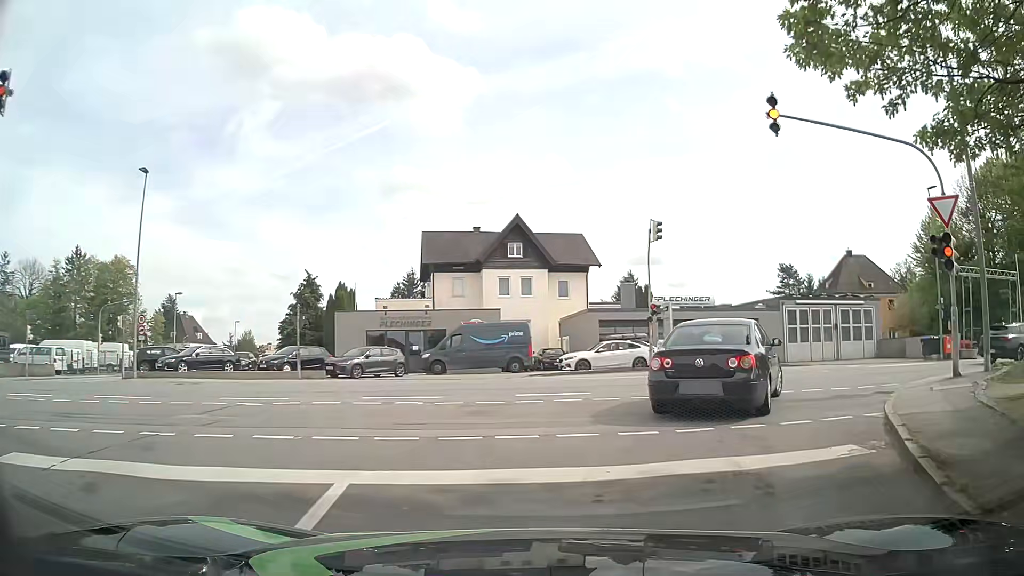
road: residential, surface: asphalt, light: Day
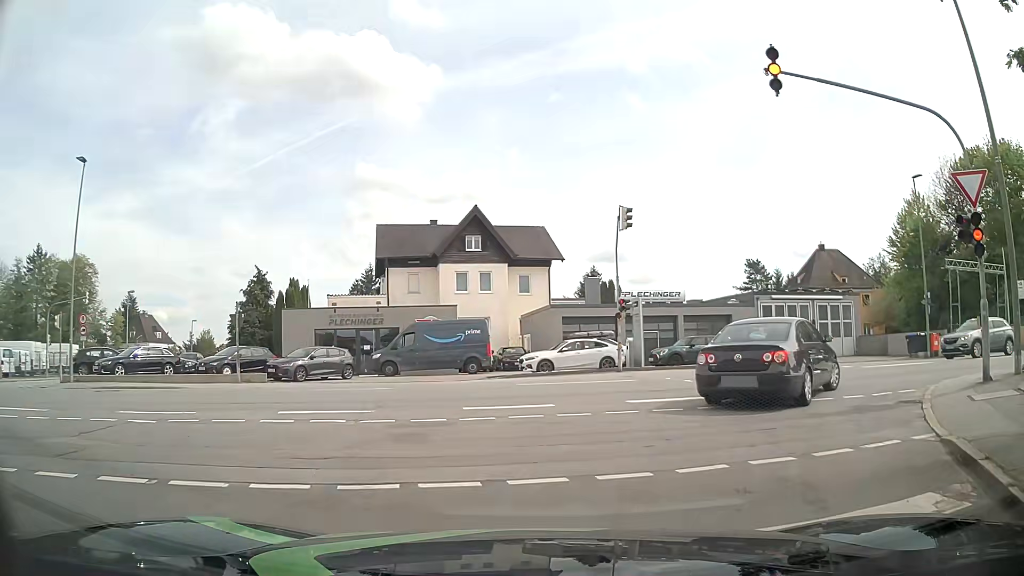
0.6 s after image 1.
(+0.1, +2.2) m; +3°
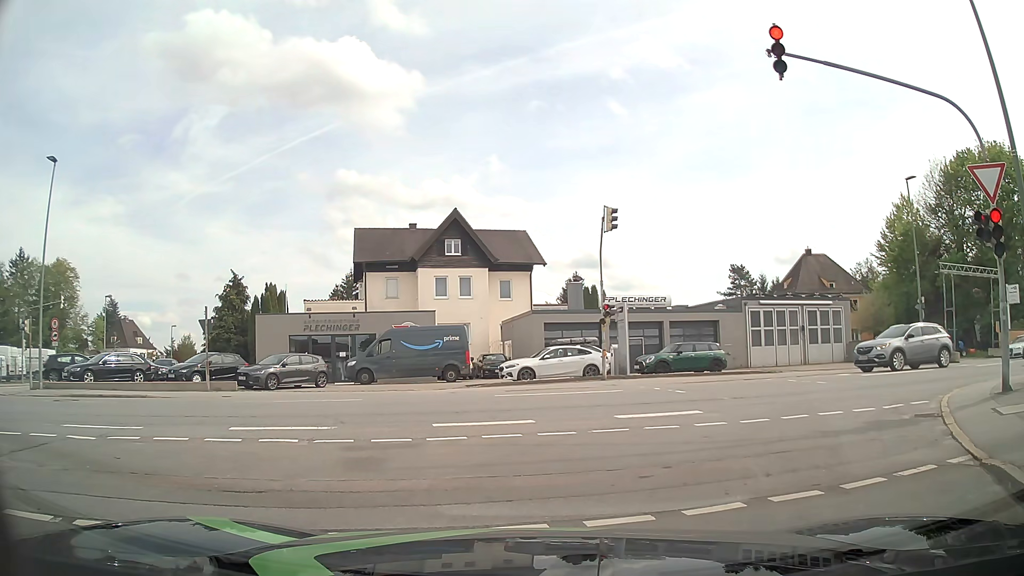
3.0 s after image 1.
(0.0, +1.1) m; +1°
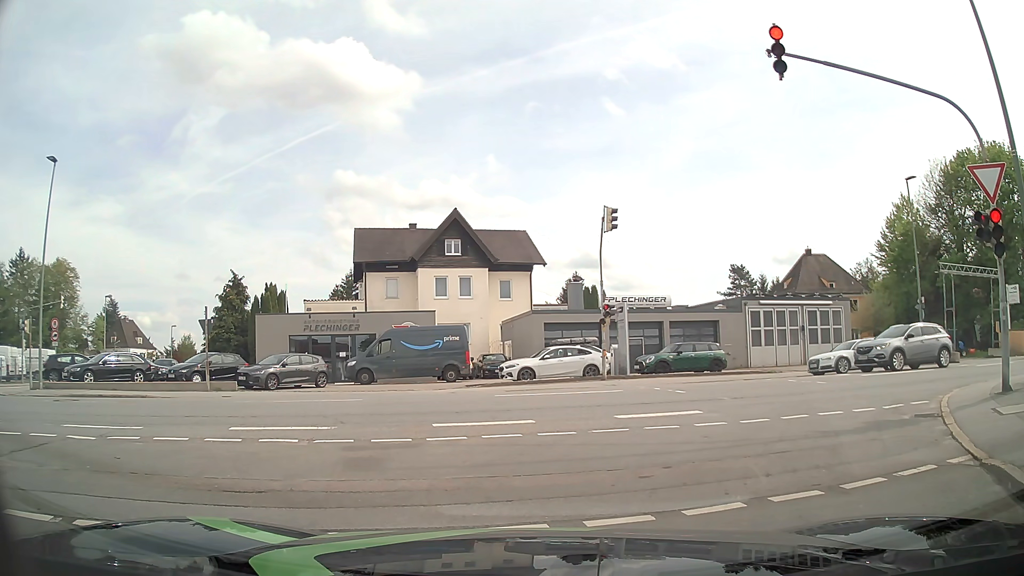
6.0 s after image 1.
(0.0, 0.0) m; 0°
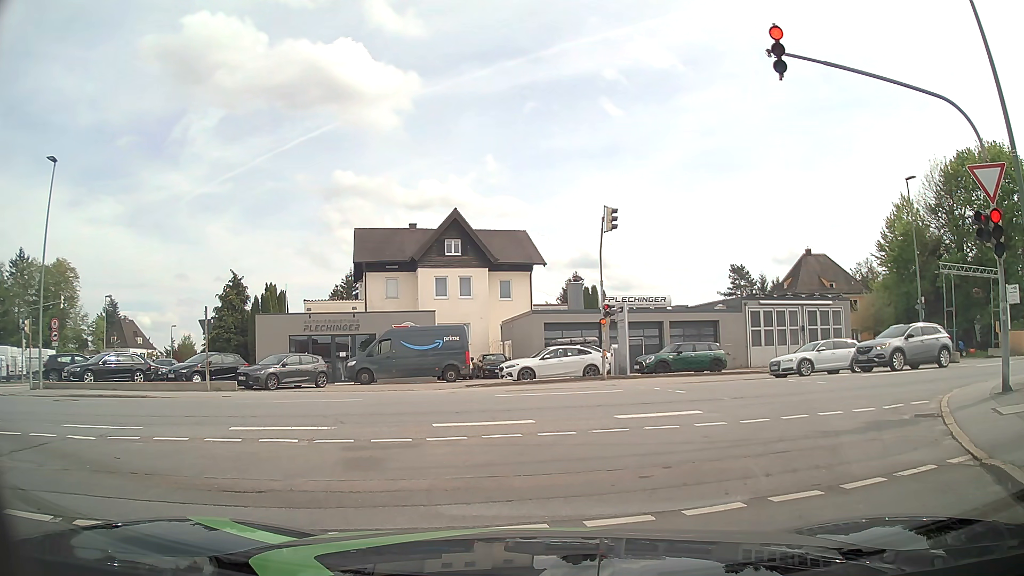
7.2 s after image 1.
(0.0, 0.0) m; 0°
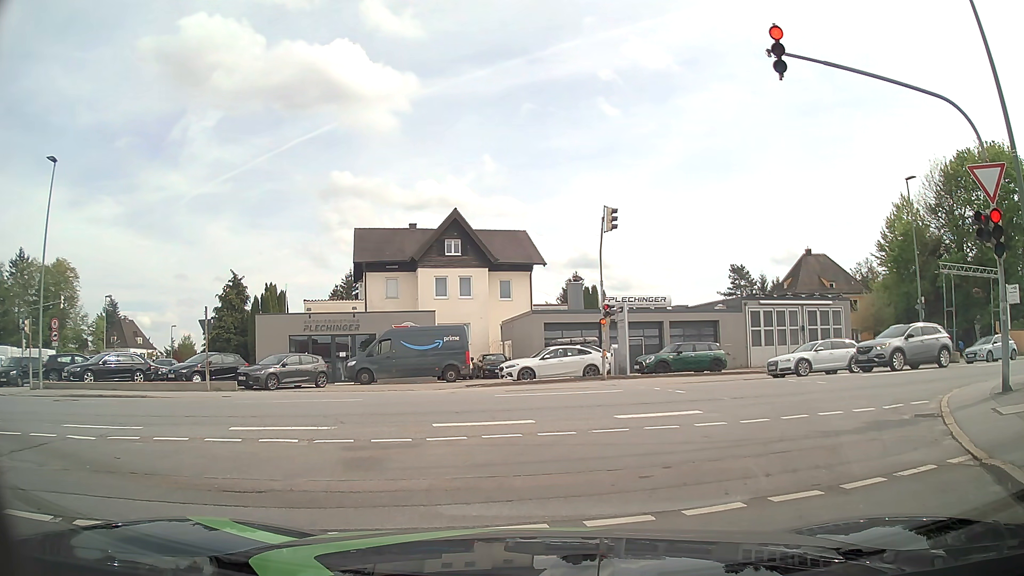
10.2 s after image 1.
(0.0, 0.0) m; 0°
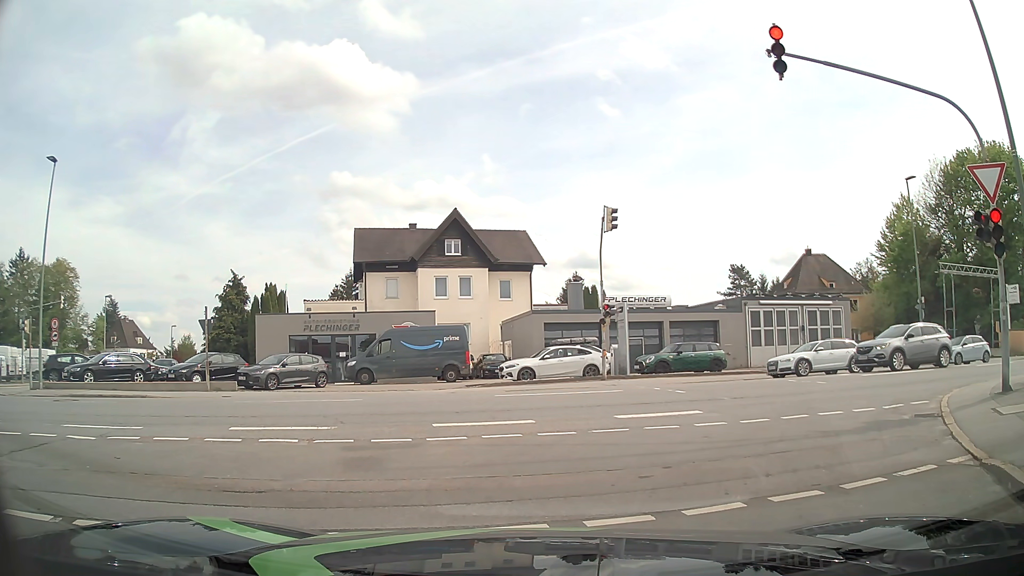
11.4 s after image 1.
(0.0, 0.0) m; 0°
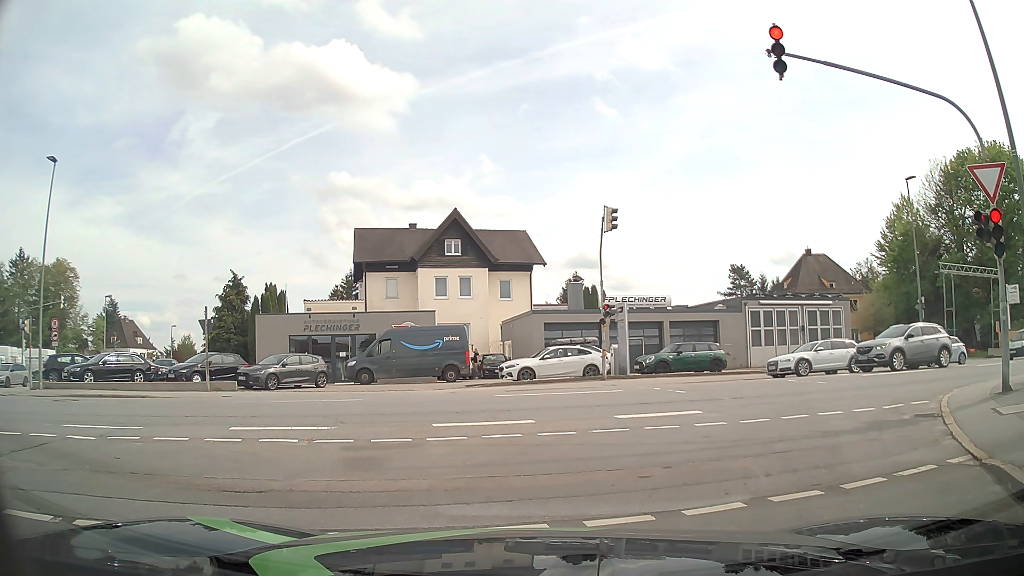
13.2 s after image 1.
(0.0, 0.0) m; 0°
(+2, +10) (+9, +16) (+19, +20) (+28, +22) (+38, +25) (+48, +27) (+57, +30) (+67, +32) (+77, +35) (+86, +37) m
